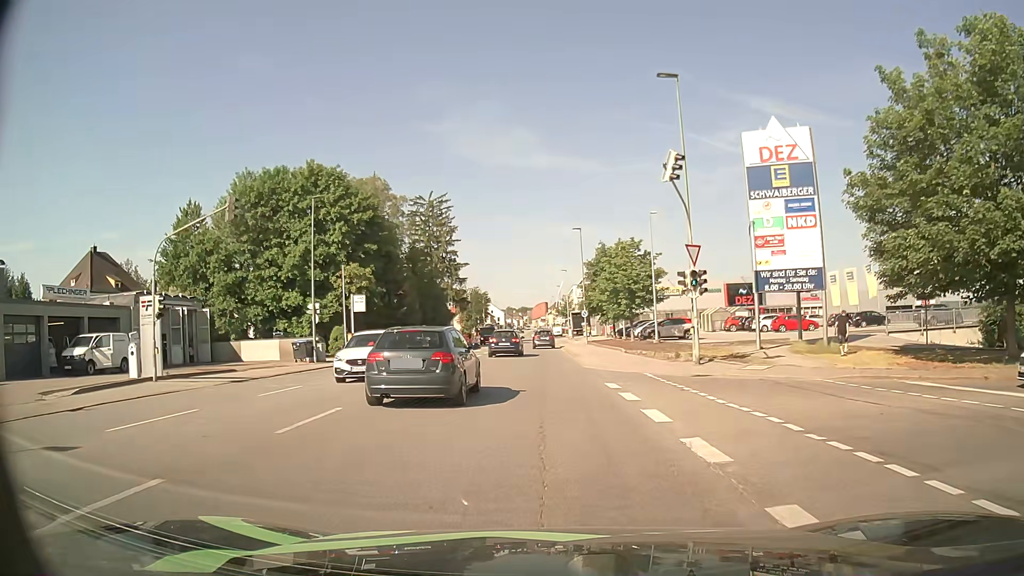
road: tertiary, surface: asphalt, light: Day
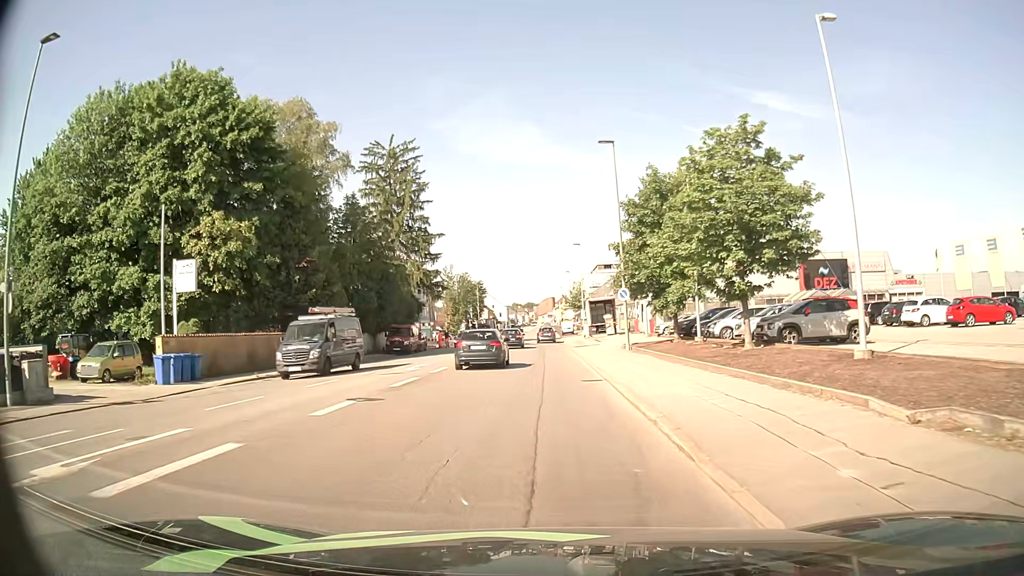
(-0.2, +27.5) m; -1°
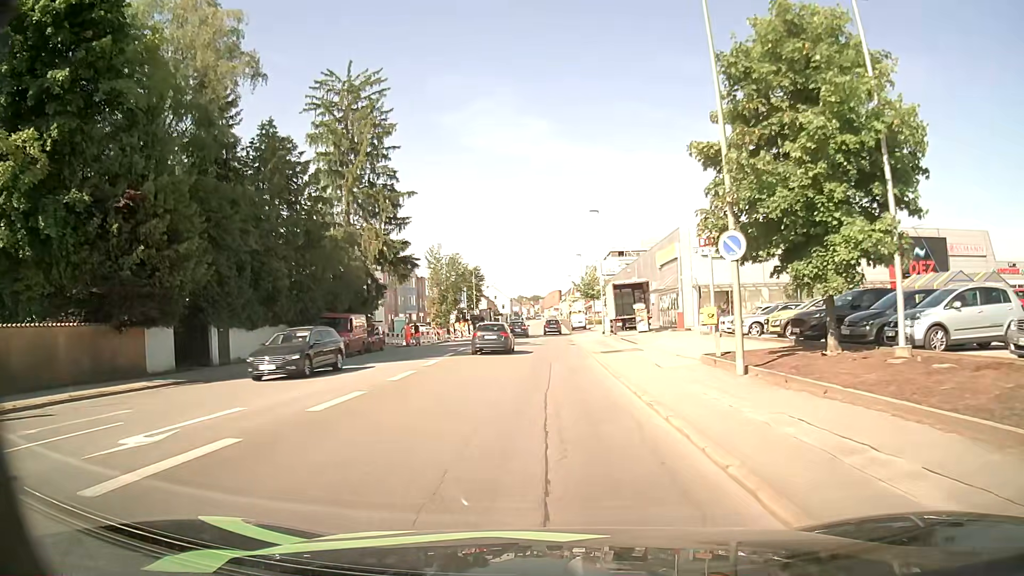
(-0.1, +18.4) m; -1°
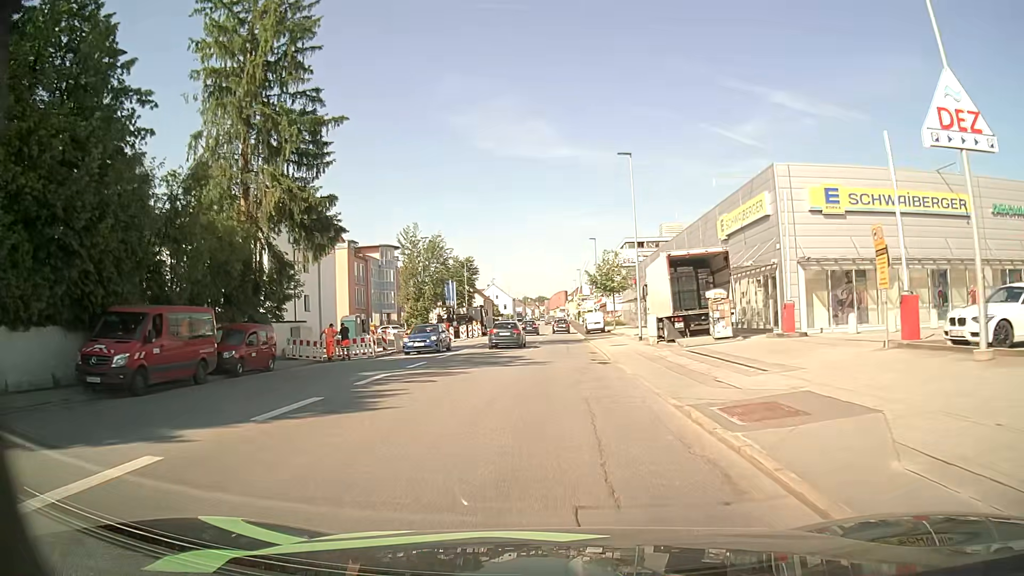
(+0.2, +19.6) m; 0°
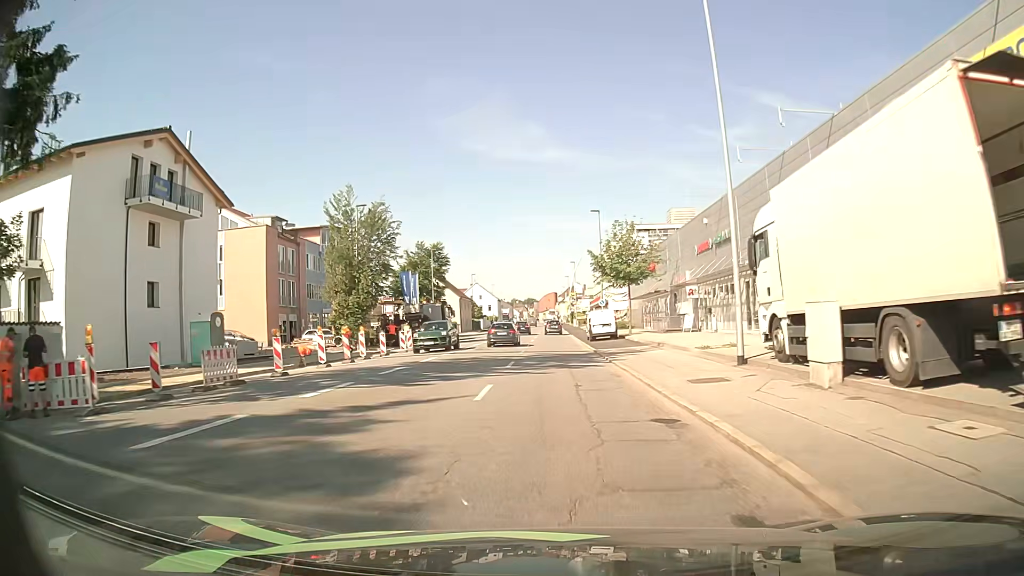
(+0.2, +20.7) m; +1°
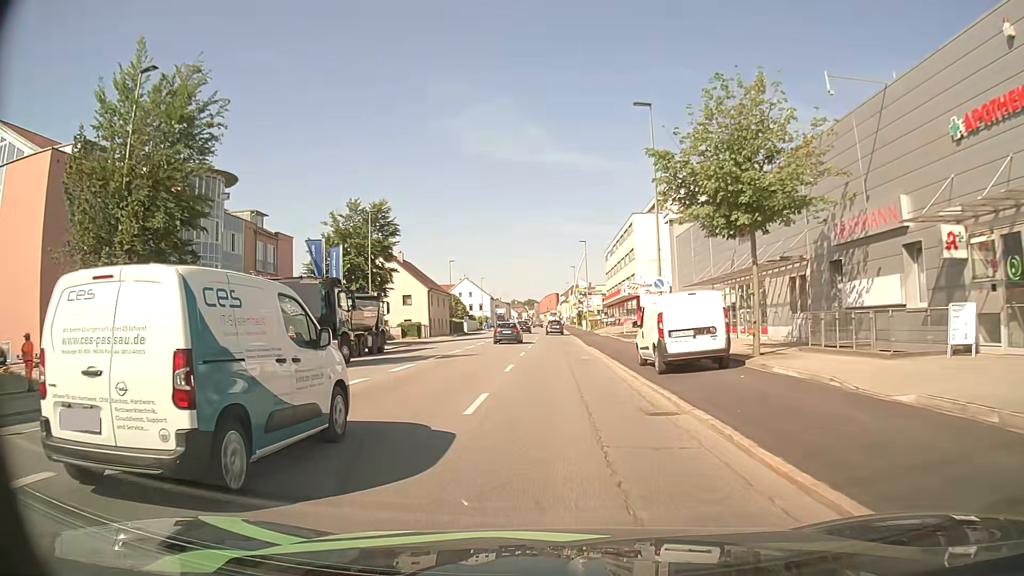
(+0.2, +29.0) m; 0°
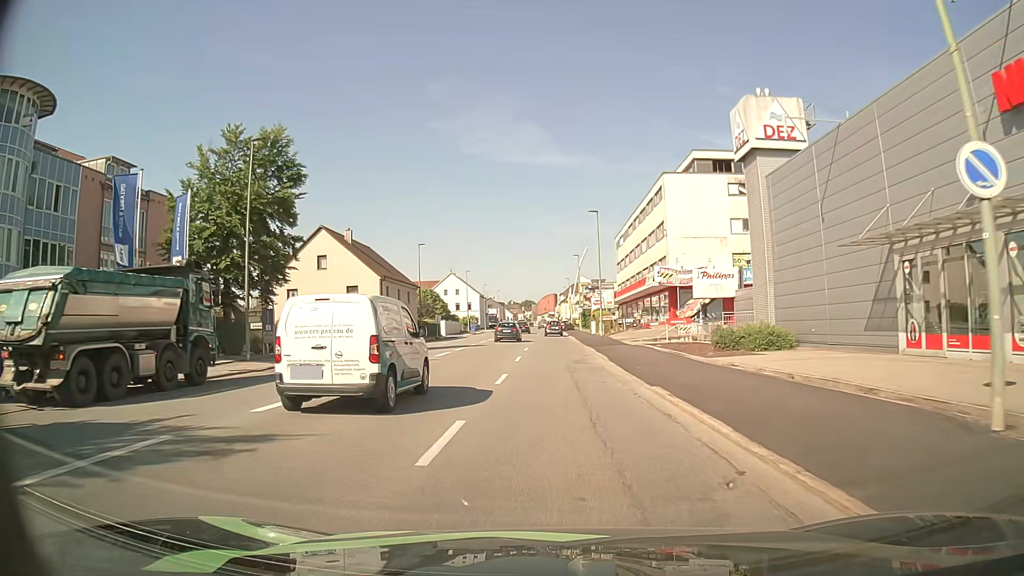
(-0.1, +21.6) m; 0°
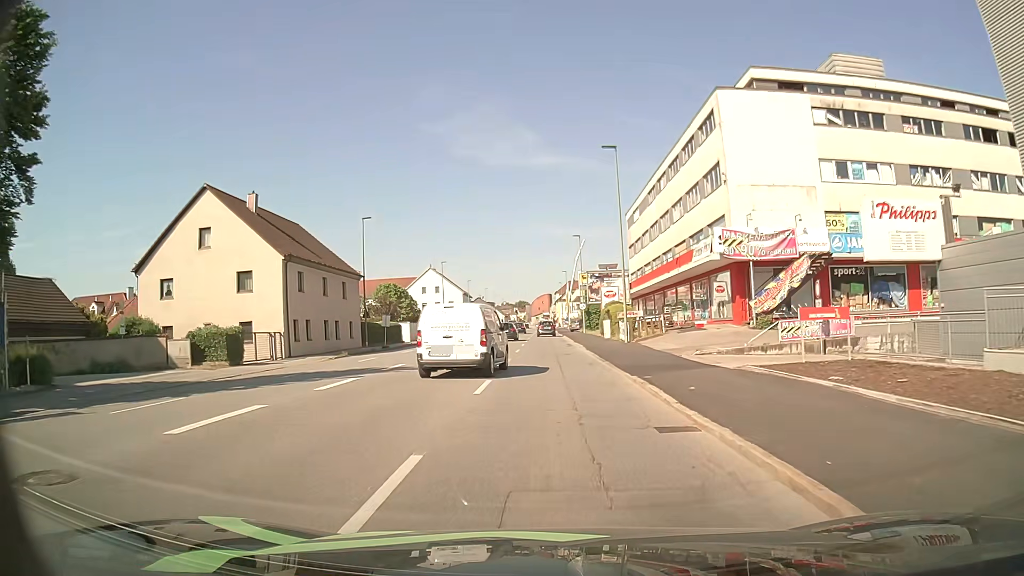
(+0.1, +20.5) m; 0°
(0, +10) (0, +20) (0, +30) (0, +40) (0, +50) (0, +60) (0, +70) (-1, +80) (-1, +90) (-1, +100) m
